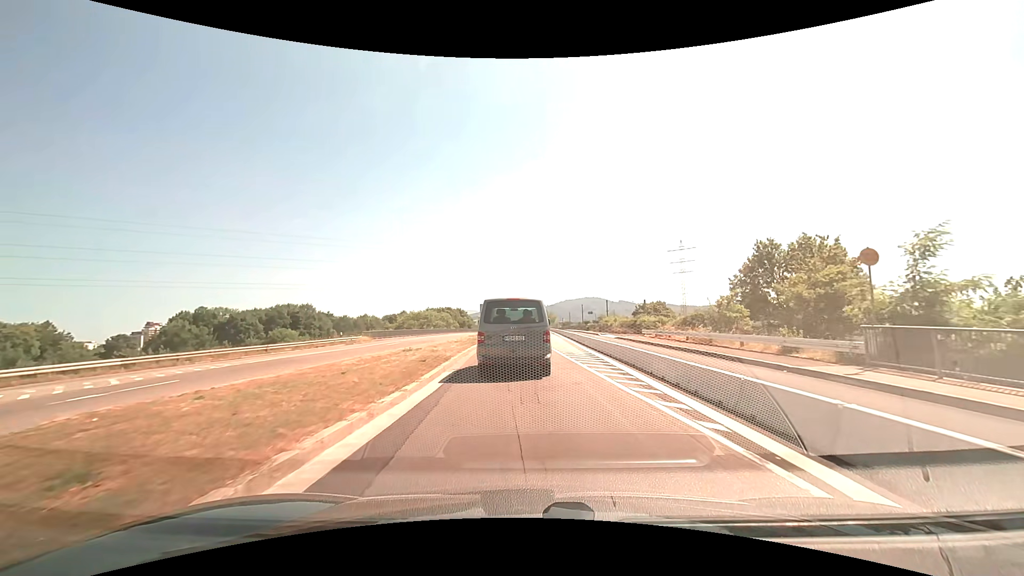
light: Day
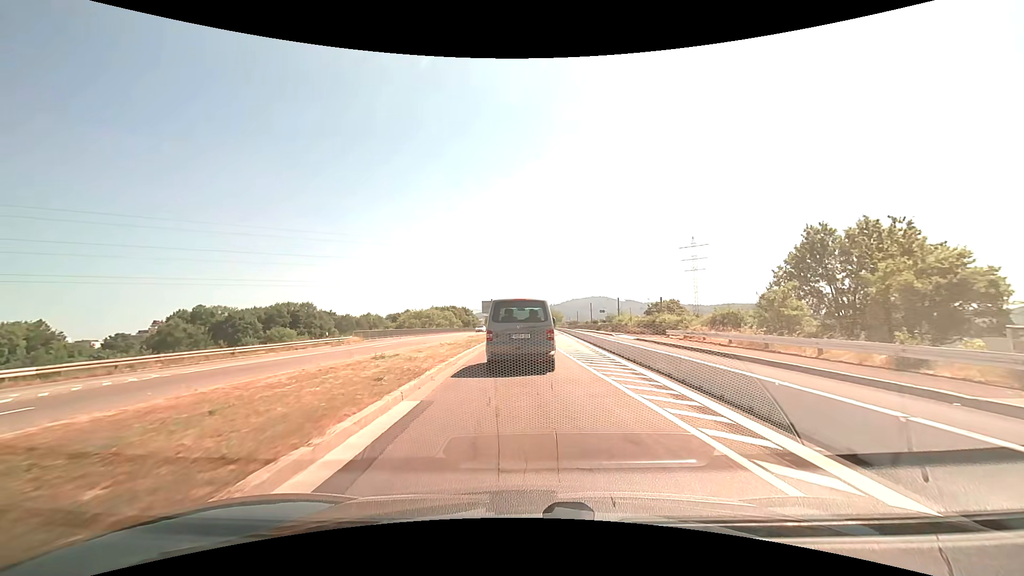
(0.0, +5.4) m; -1°
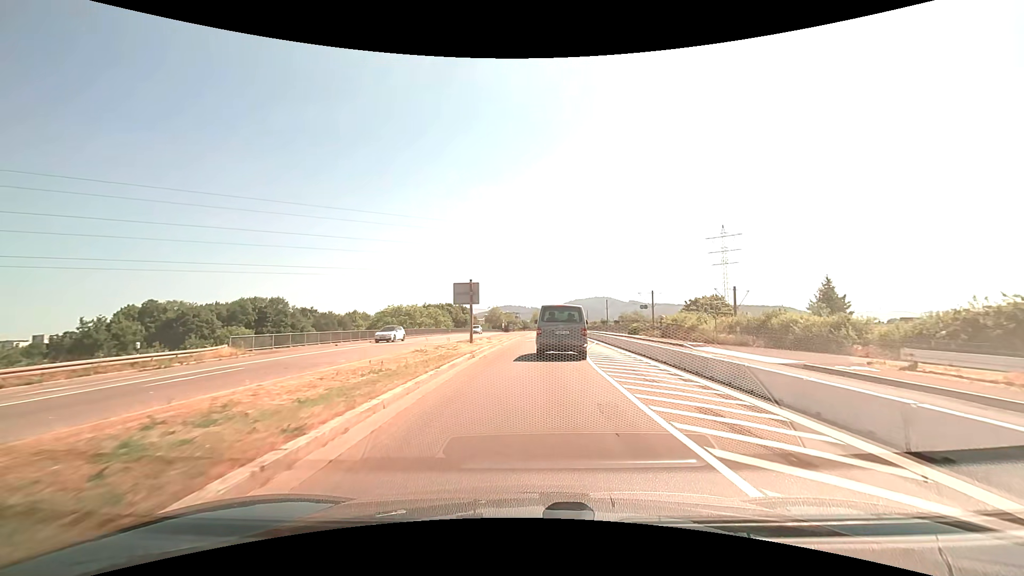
(-0.3, +23.0) m; 0°
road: secondary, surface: asphalt
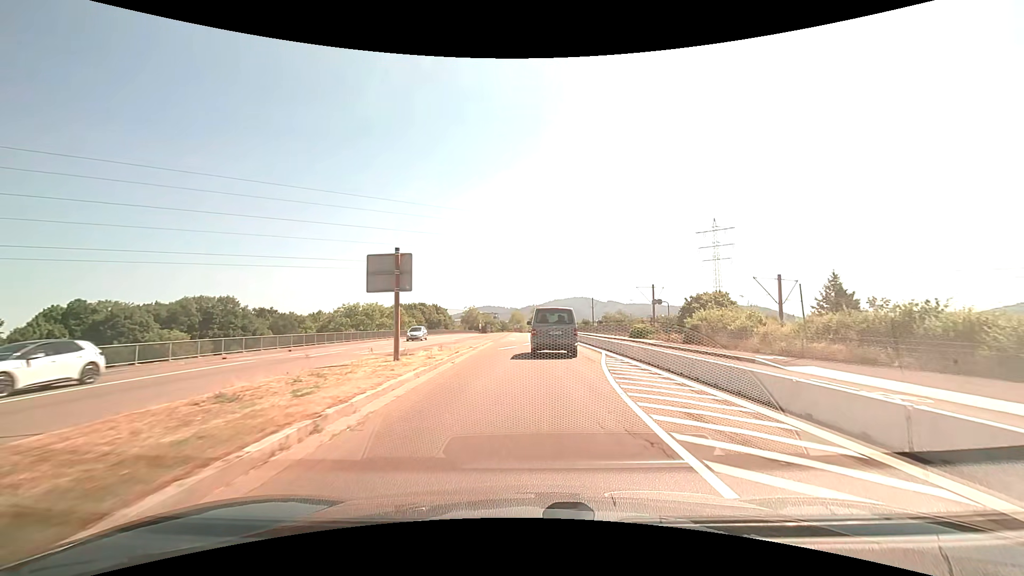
(+0.2, +12.4) m; +2°
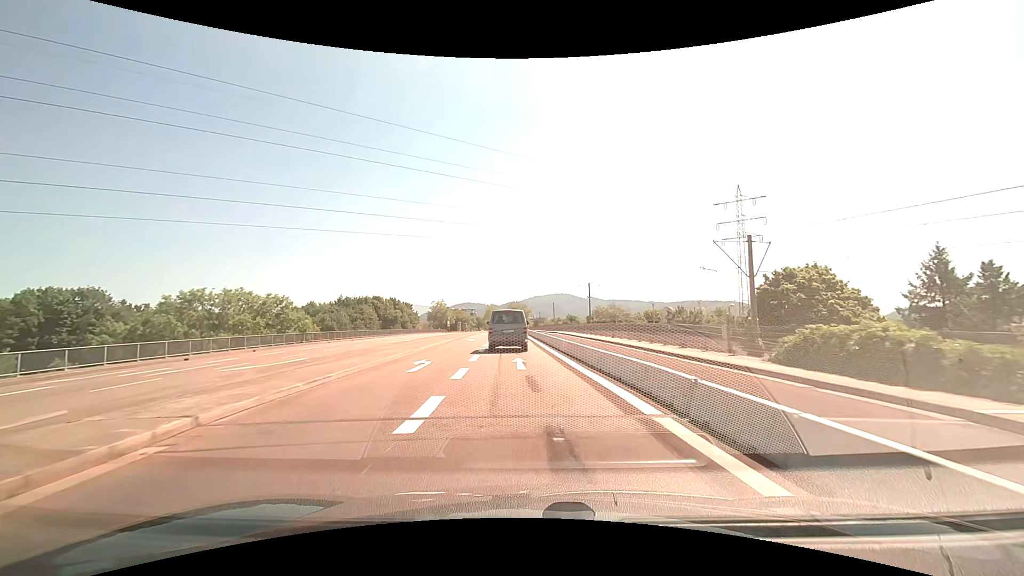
(+1.5, +32.8) m; +3°
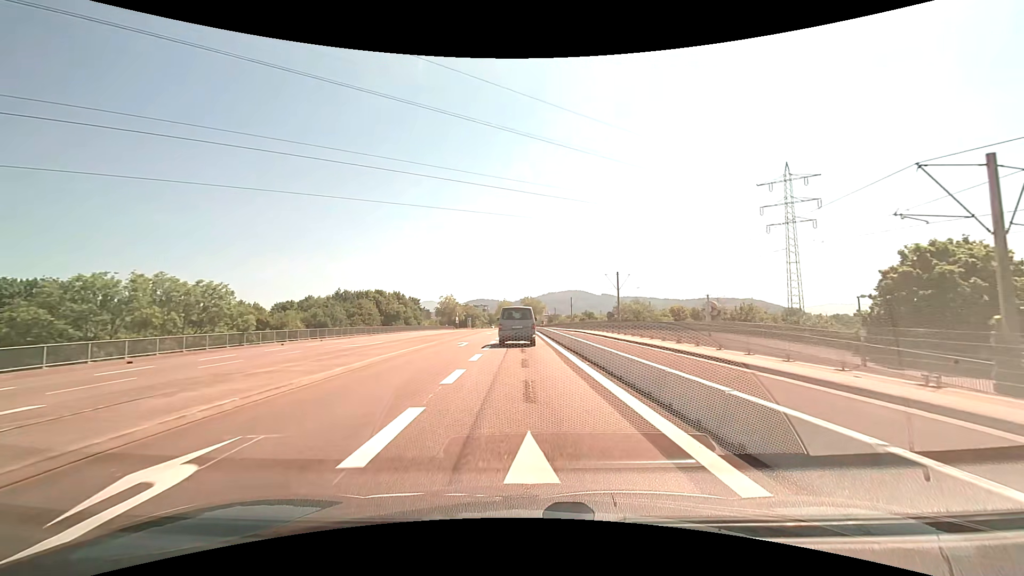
(-0.3, +13.5) m; -2°
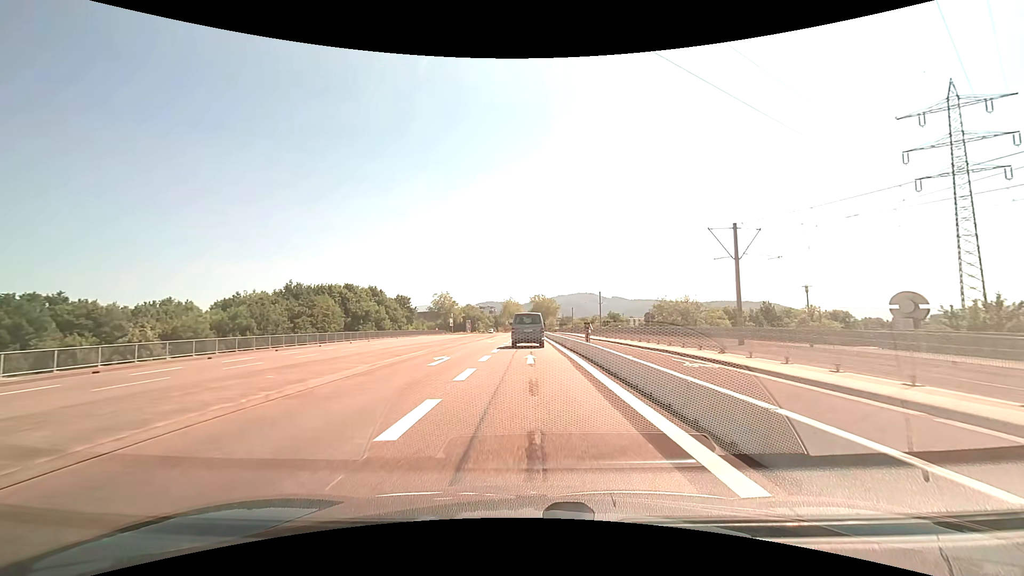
(-0.4, +34.9) m; -1°
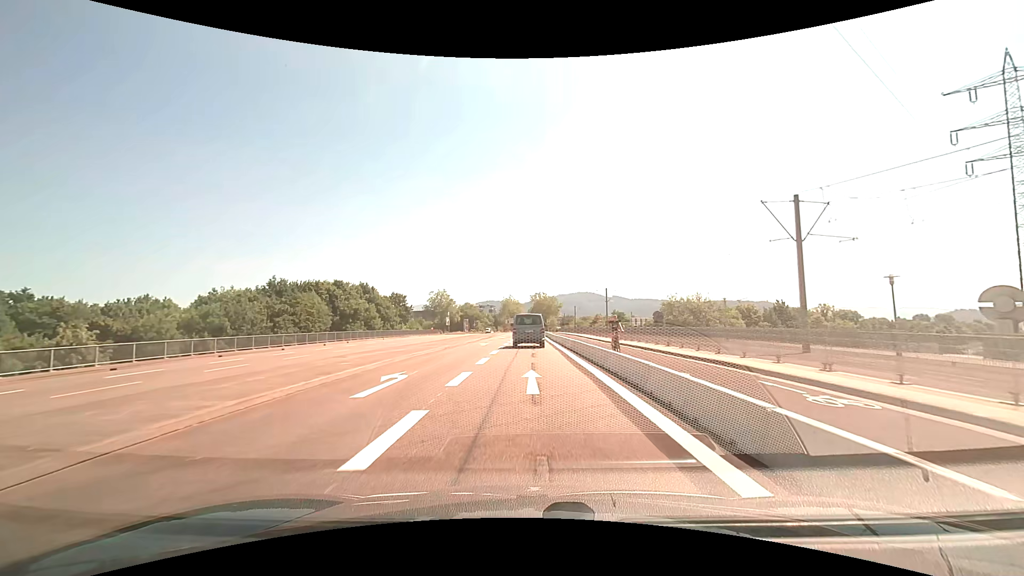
(0.0, +7.2) m; 0°
(0, +10) (0, +20) (0, +30) (0, +40) (0, +50) (0, +60) (0, +70) (0, +80) (0, +90) (0, +100) m
